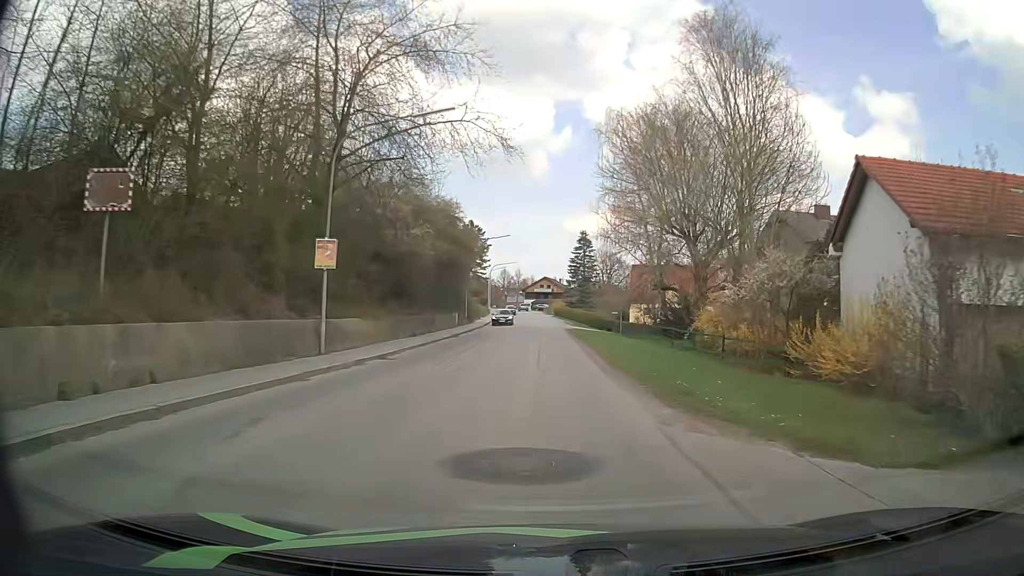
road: secondary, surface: asphalt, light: Day
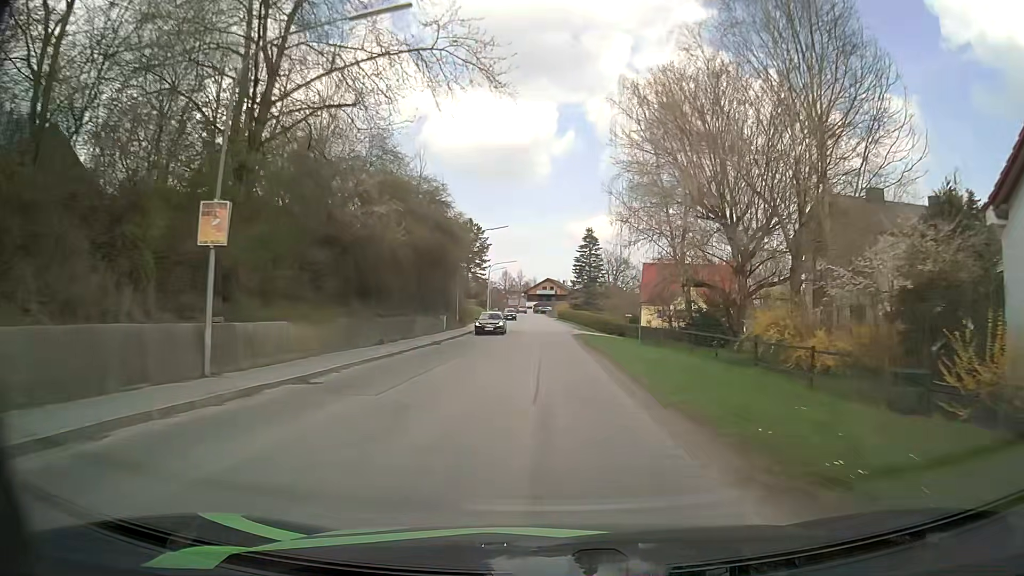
(0.0, +7.5) m; 0°
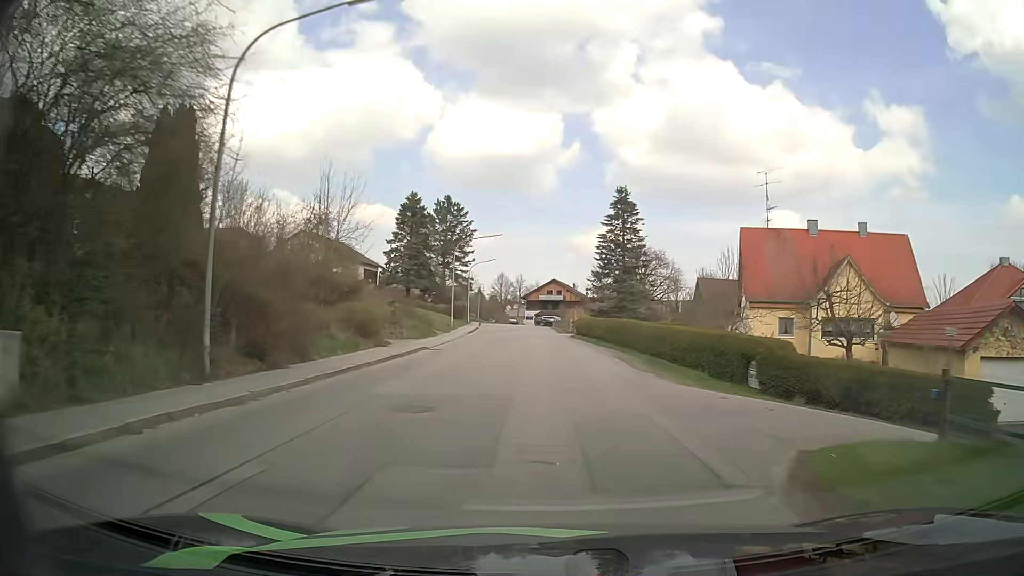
(-0.3, +38.6) m; -1°
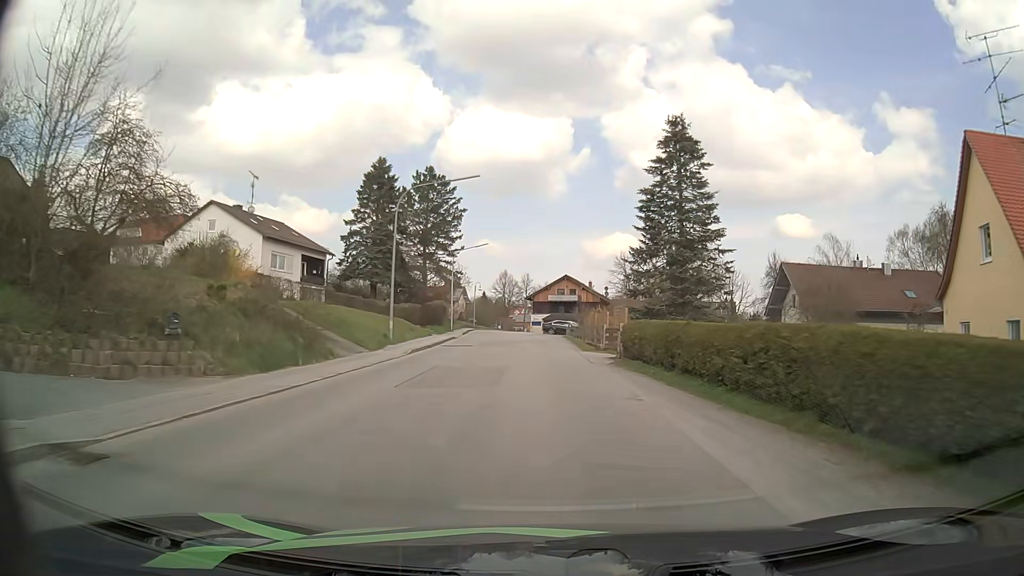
(0.0, +23.4) m; -1°
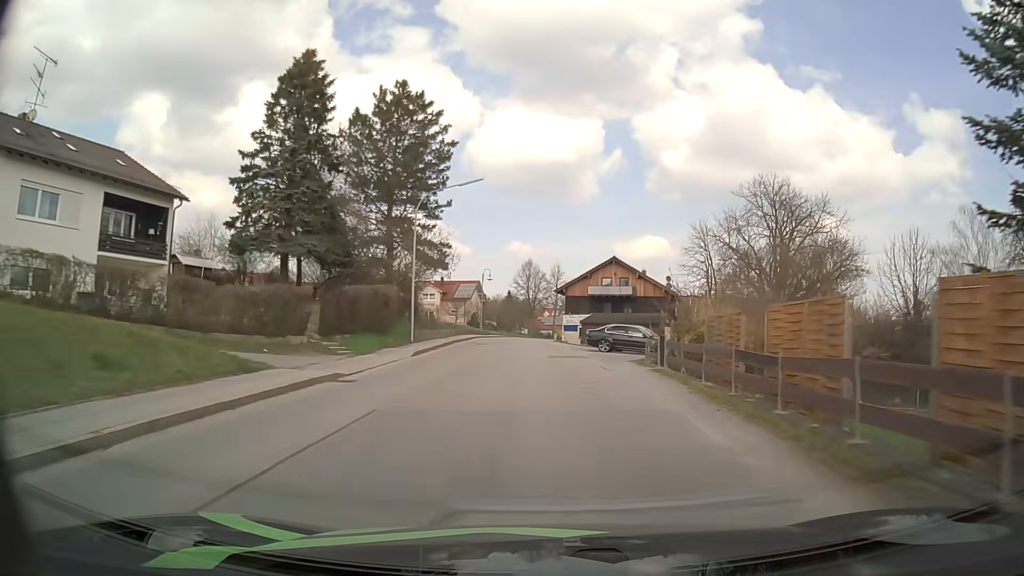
(-0.8, +31.2) m; -3°
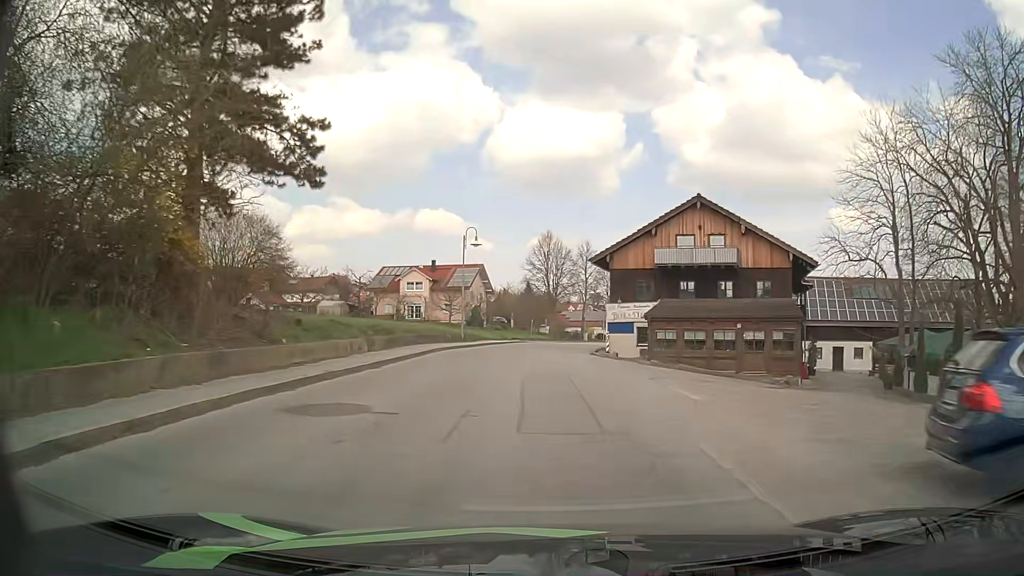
(-0.3, +30.7) m; -2°
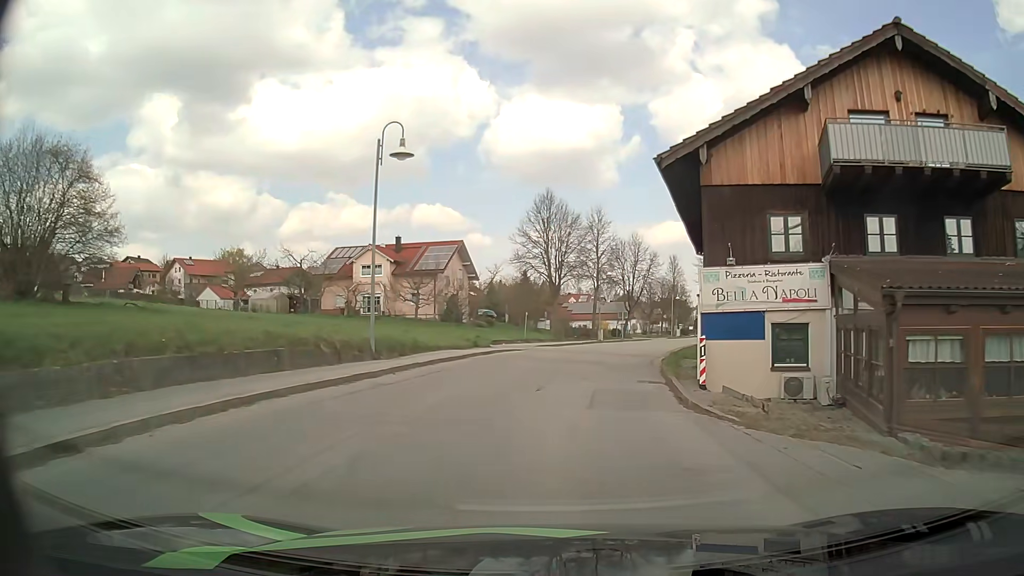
(-0.3, +22.0) m; 0°
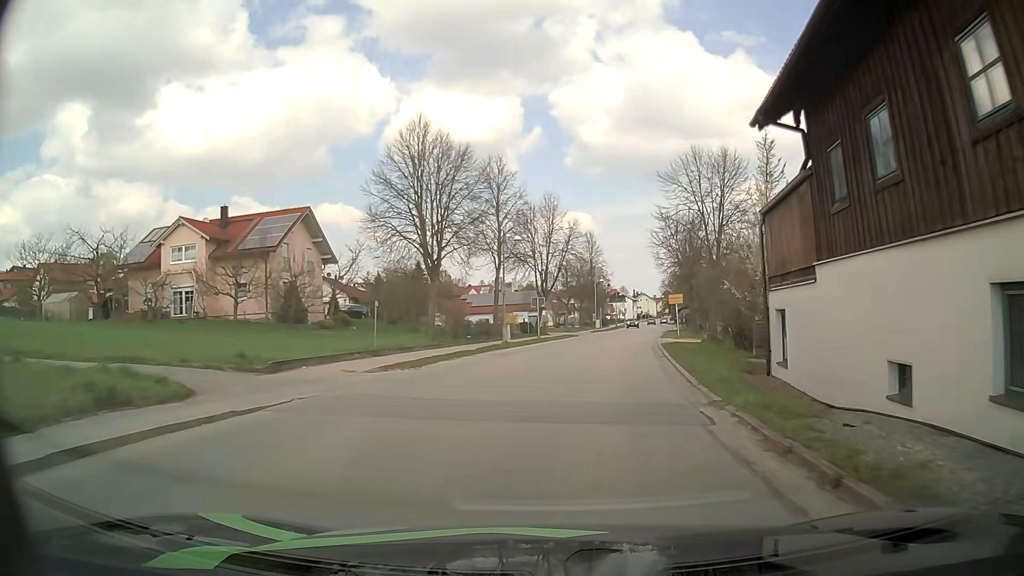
(+1.2, +21.1) m; +8°
(0, +10) (+1, +20) (+3, +30) (+4, +40) (+6, +50) (+8, +59) (+10, +69) (+11, +79) (+13, +89) (+15, +99) m
